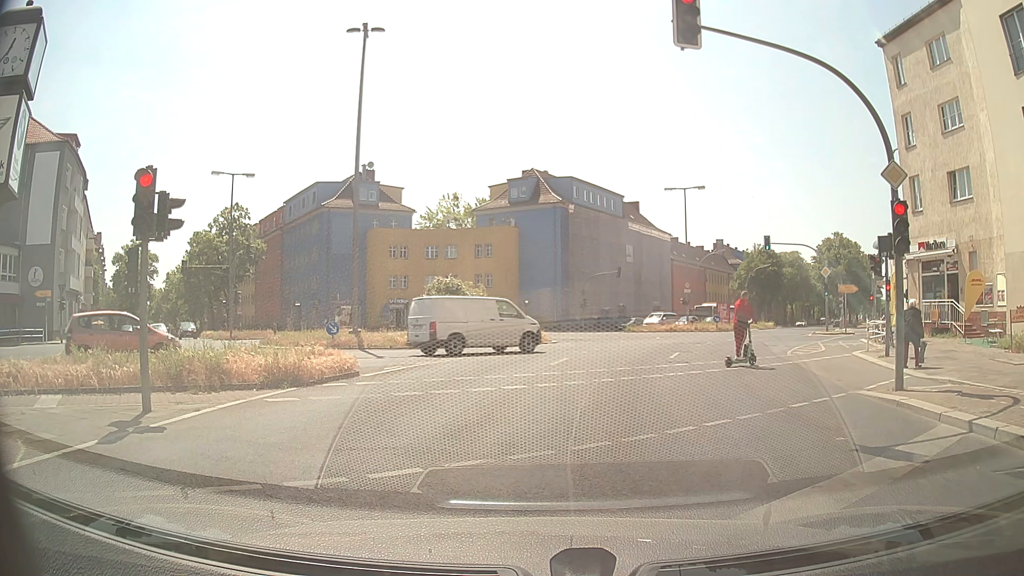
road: secondary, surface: asphalt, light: Day
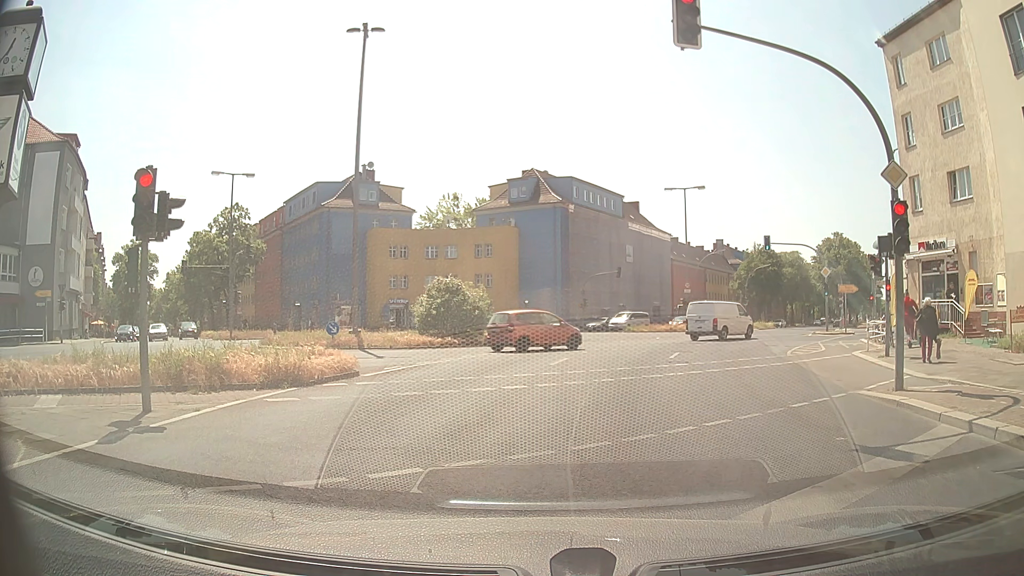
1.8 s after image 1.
(0.0, 0.0) m; 0°
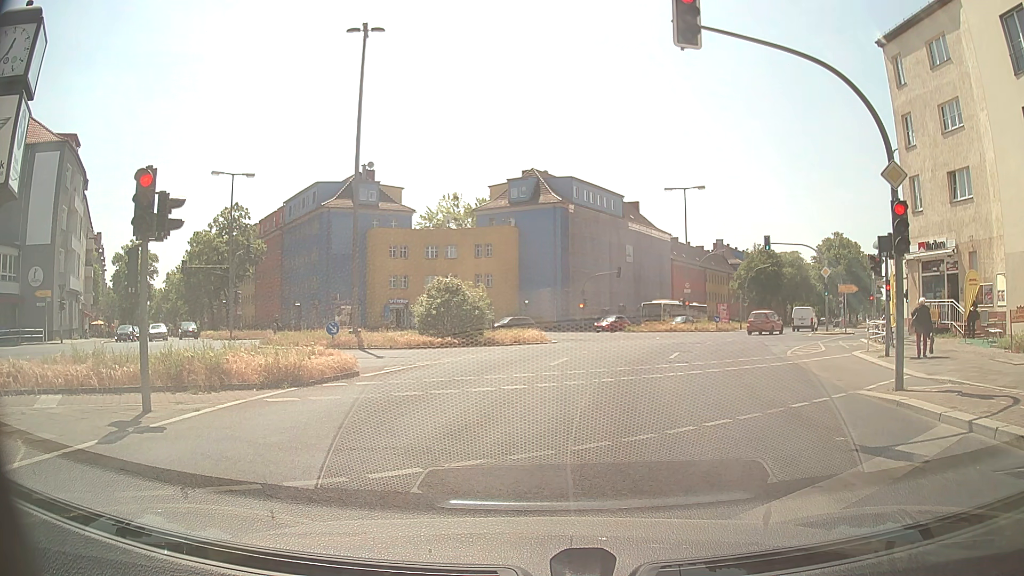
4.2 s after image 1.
(0.0, 0.0) m; 0°
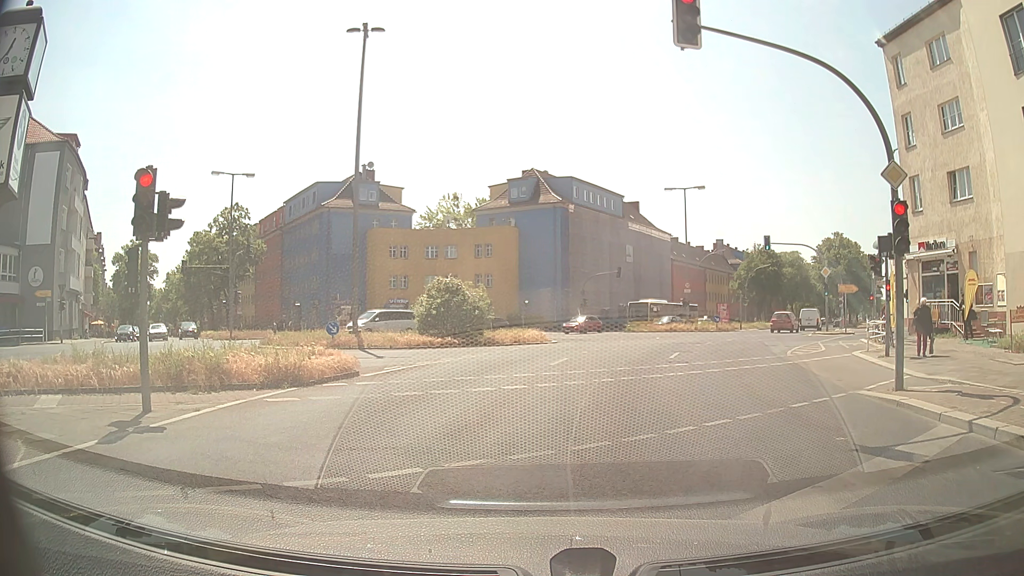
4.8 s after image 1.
(0.0, 0.0) m; 0°
